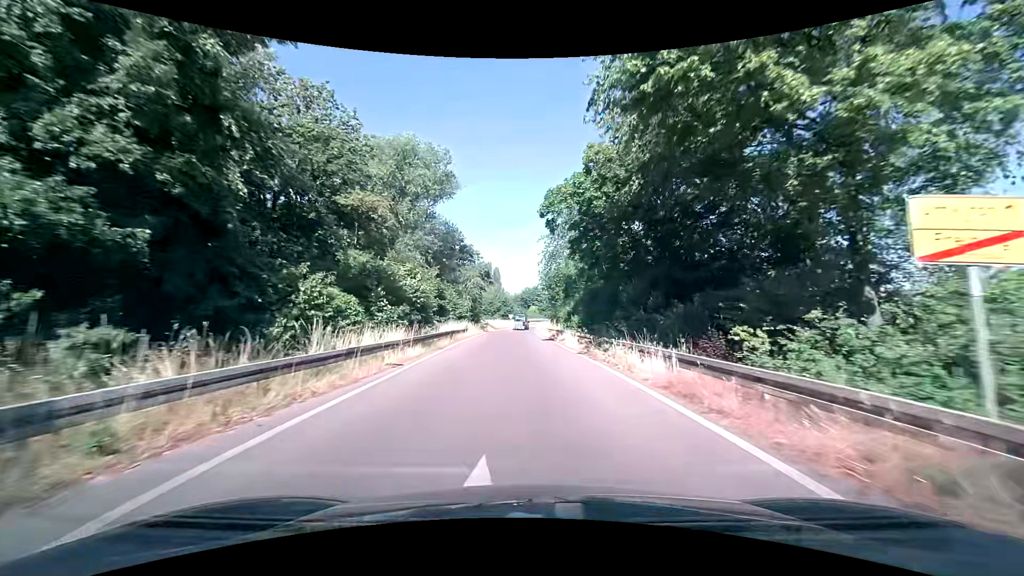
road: trunk_link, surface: asphalt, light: Day
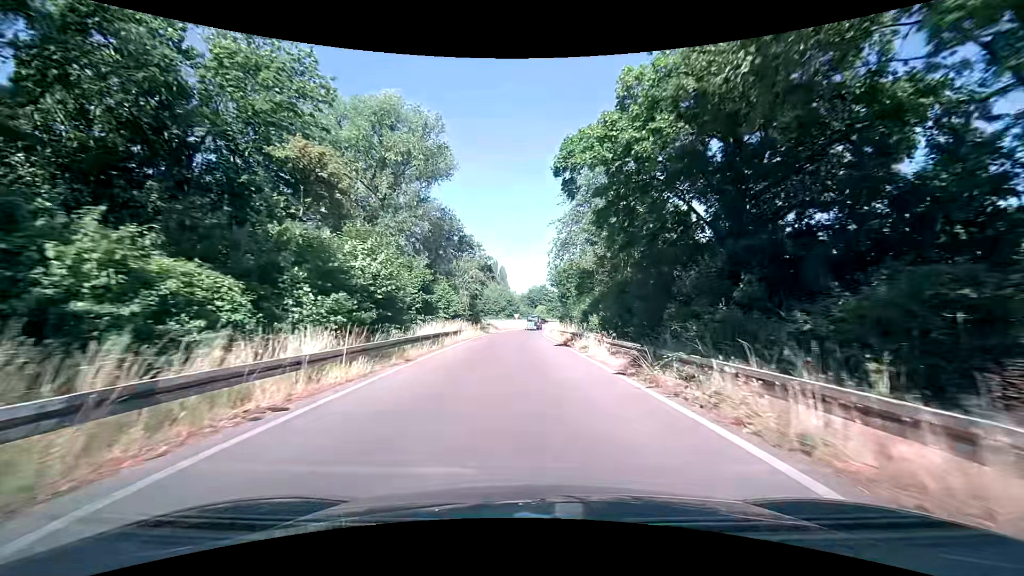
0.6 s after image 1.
(-0.1, +8.1) m; -1°
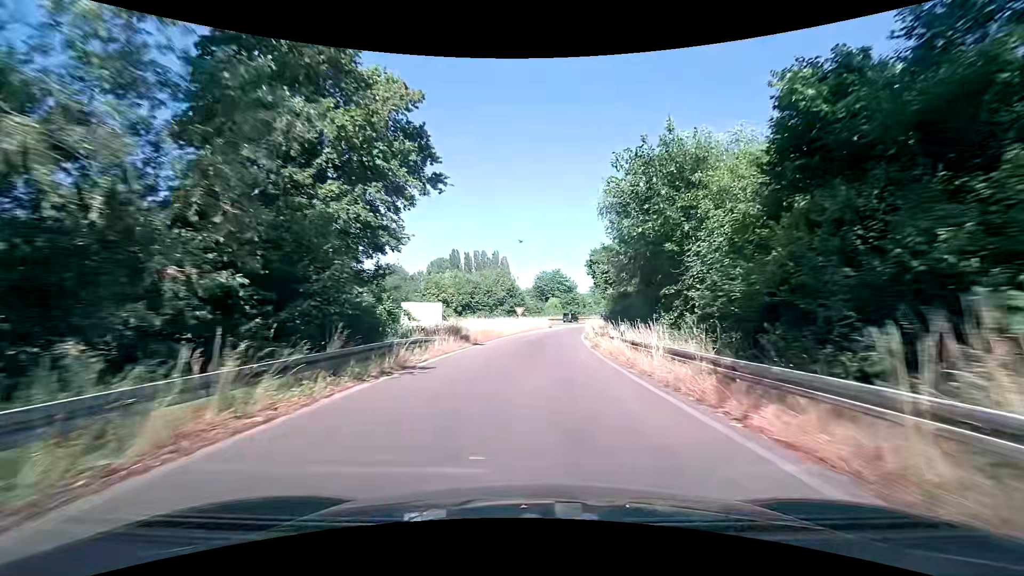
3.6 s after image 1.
(-0.7, +43.3) m; 0°
